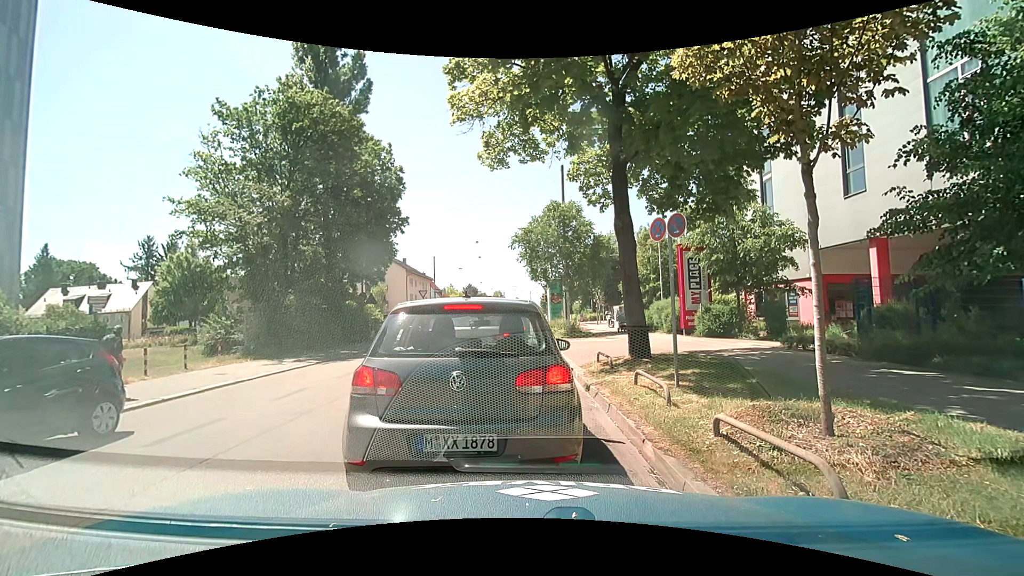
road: tertiary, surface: asphalt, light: Day
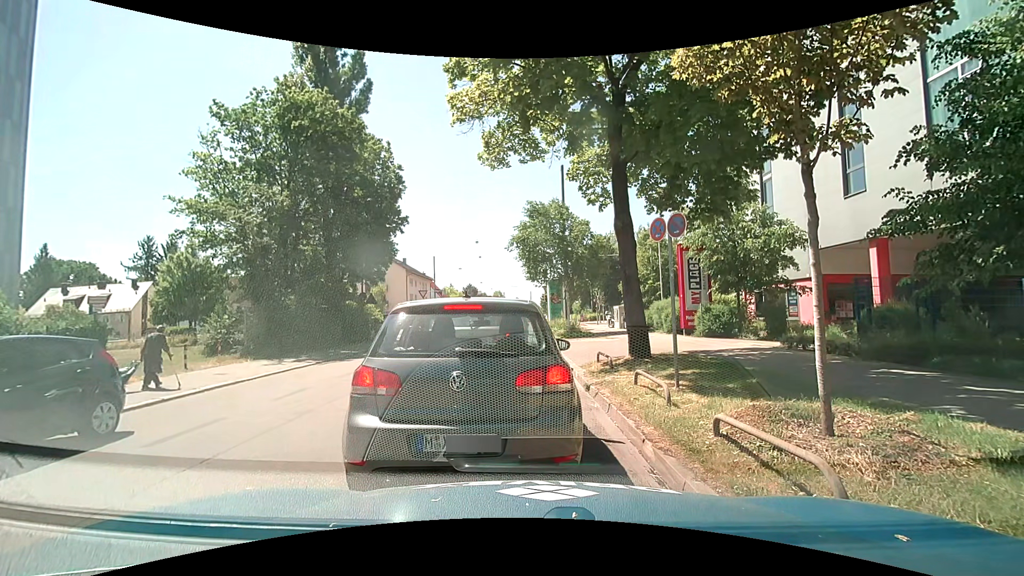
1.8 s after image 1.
(0.0, 0.0) m; 0°
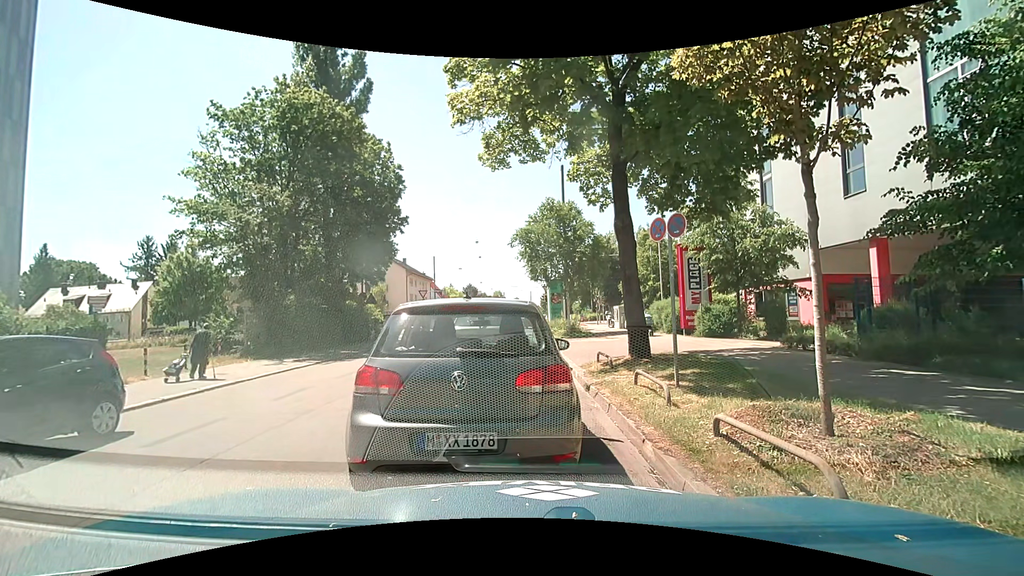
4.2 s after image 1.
(0.0, 0.0) m; 0°
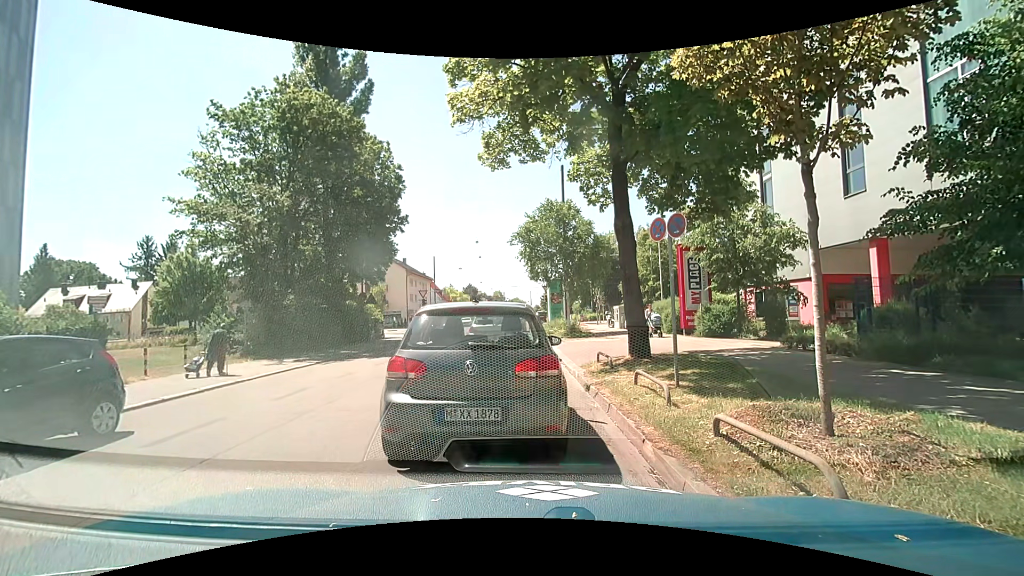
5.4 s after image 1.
(0.0, 0.0) m; 0°
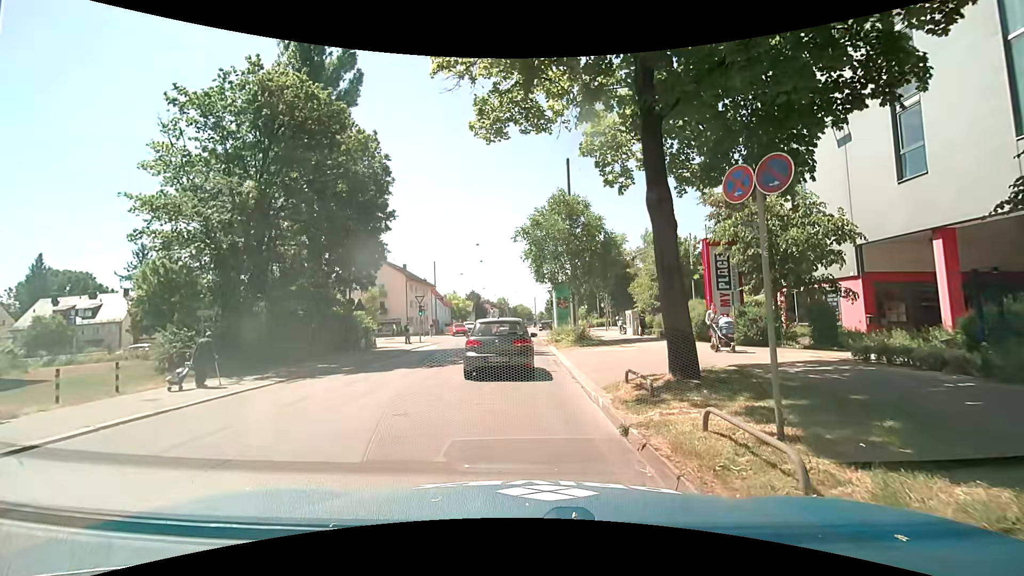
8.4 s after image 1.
(+0.1, +3.2) m; +2°
(0, +10) (0, +20) (0, +30) (0, +40) (+1, +50) (+2, +60) (+4, +70) (+4, +80) (+5, +90) (+5, +100) m
